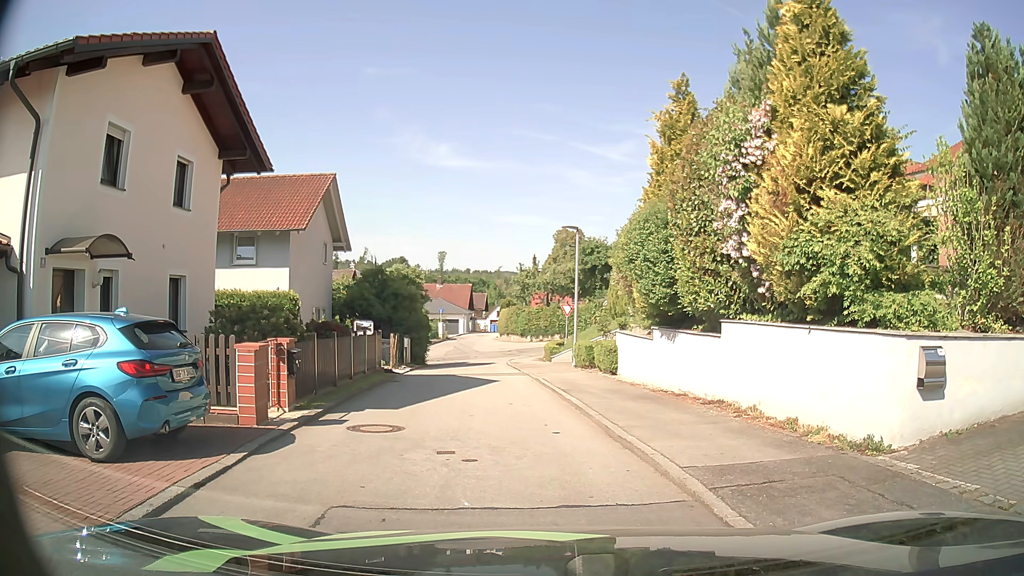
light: Day
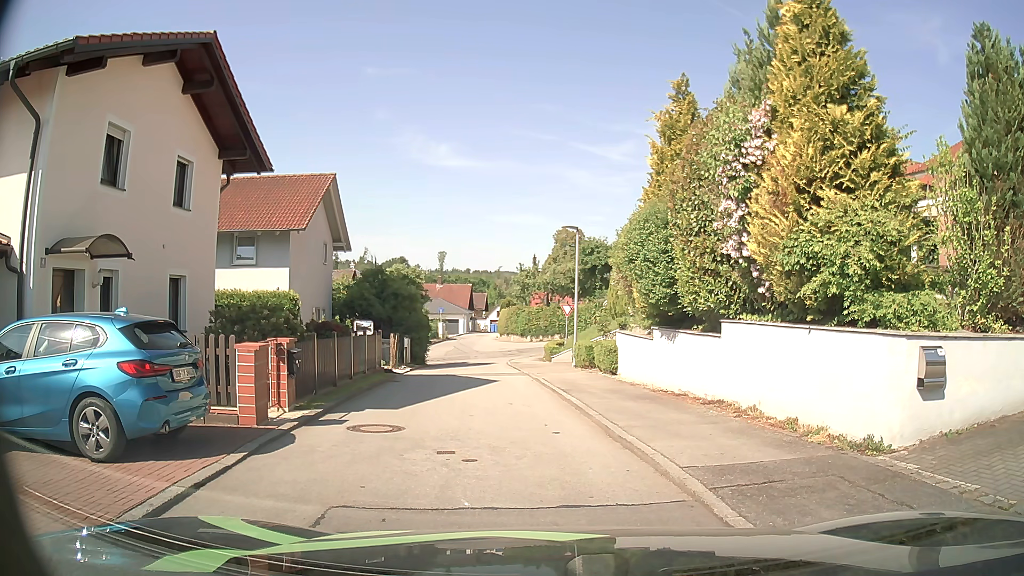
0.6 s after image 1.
(0.0, 0.0) m; 0°
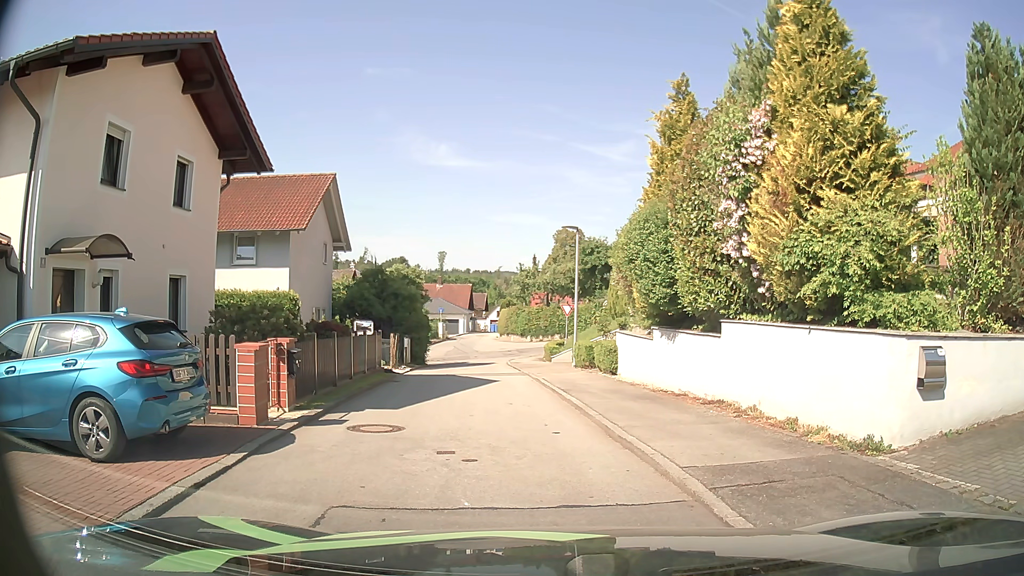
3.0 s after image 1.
(0.0, 0.0) m; 0°
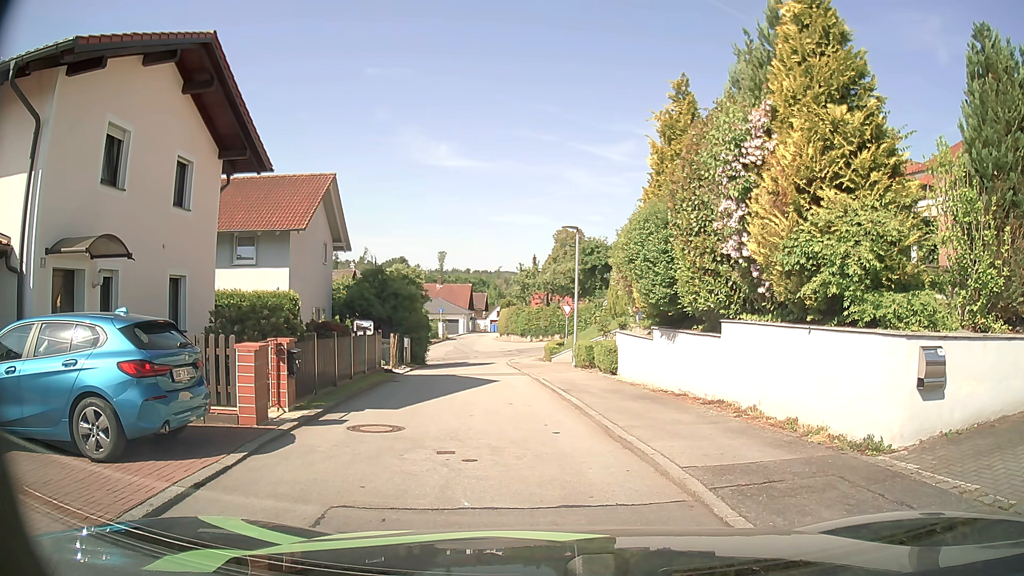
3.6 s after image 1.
(0.0, 0.0) m; 0°
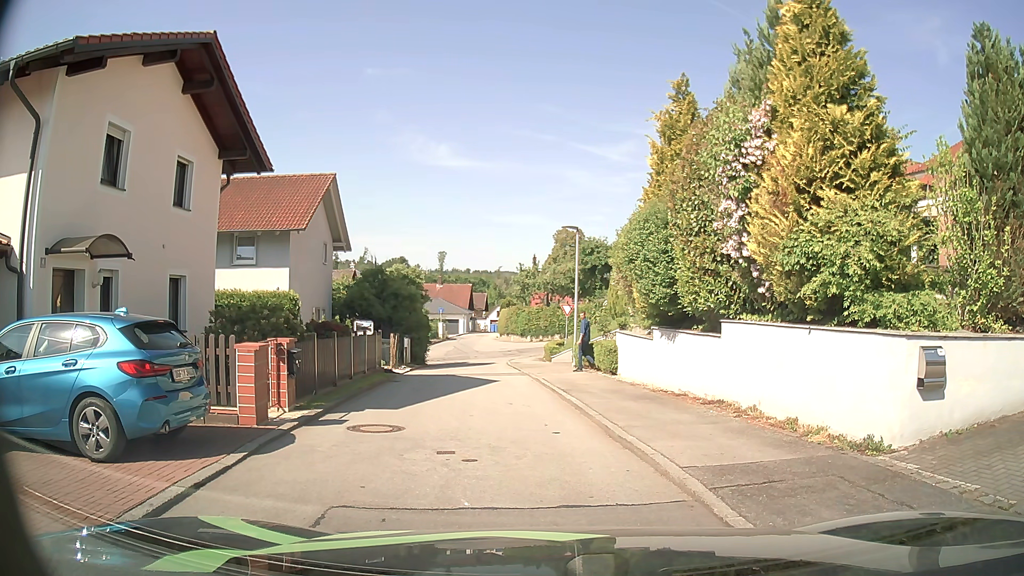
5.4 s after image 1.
(0.0, 0.0) m; 0°
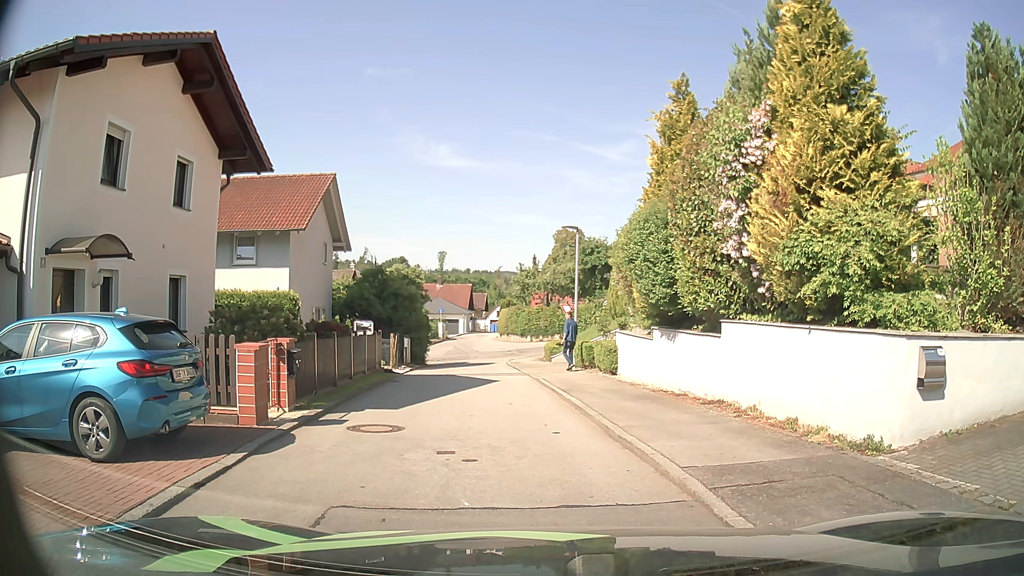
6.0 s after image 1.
(0.0, 0.0) m; 0°
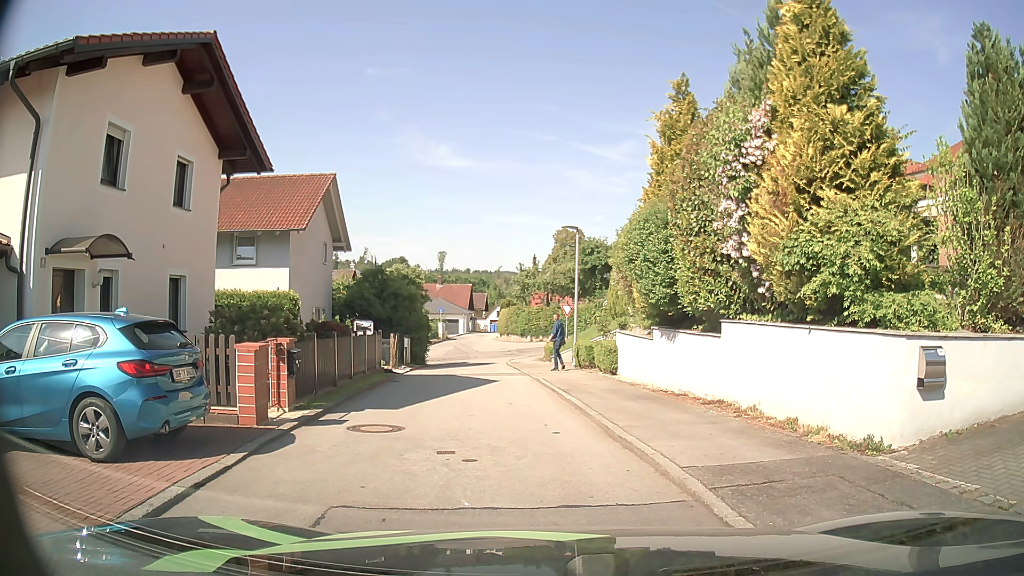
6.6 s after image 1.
(0.0, 0.0) m; 0°
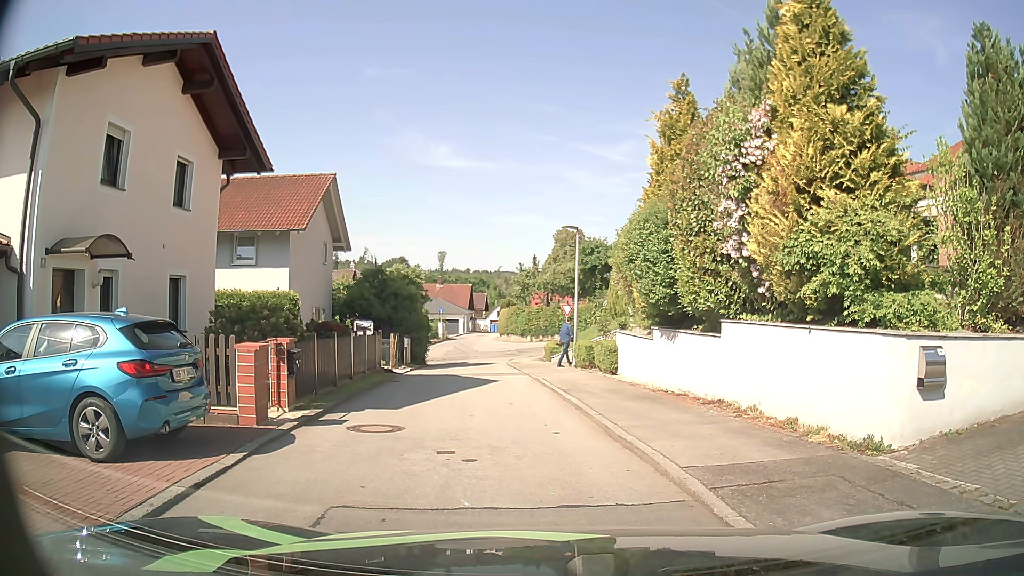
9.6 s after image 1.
(0.0, 0.0) m; 0°
